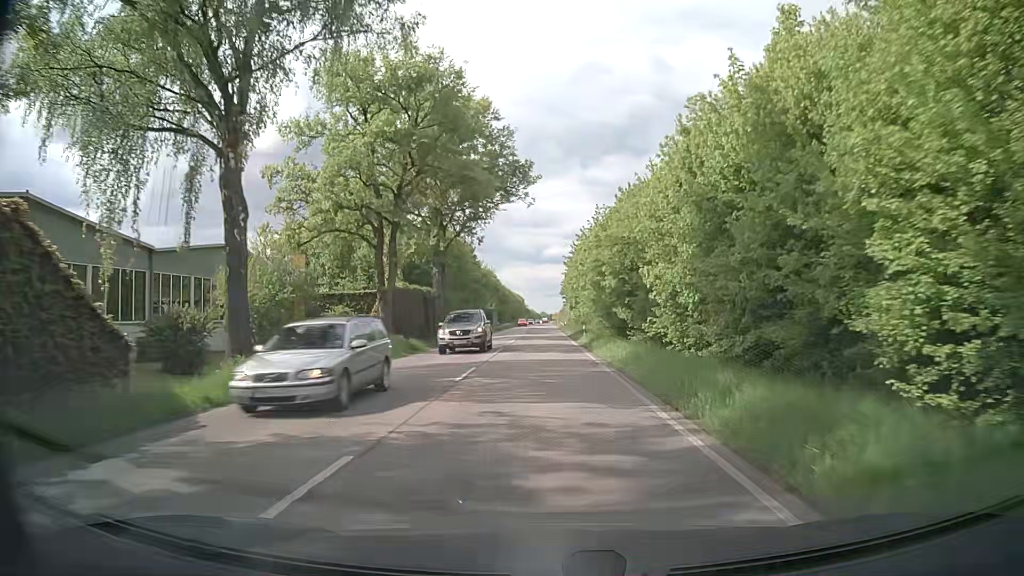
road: secondary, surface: asphalt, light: Day
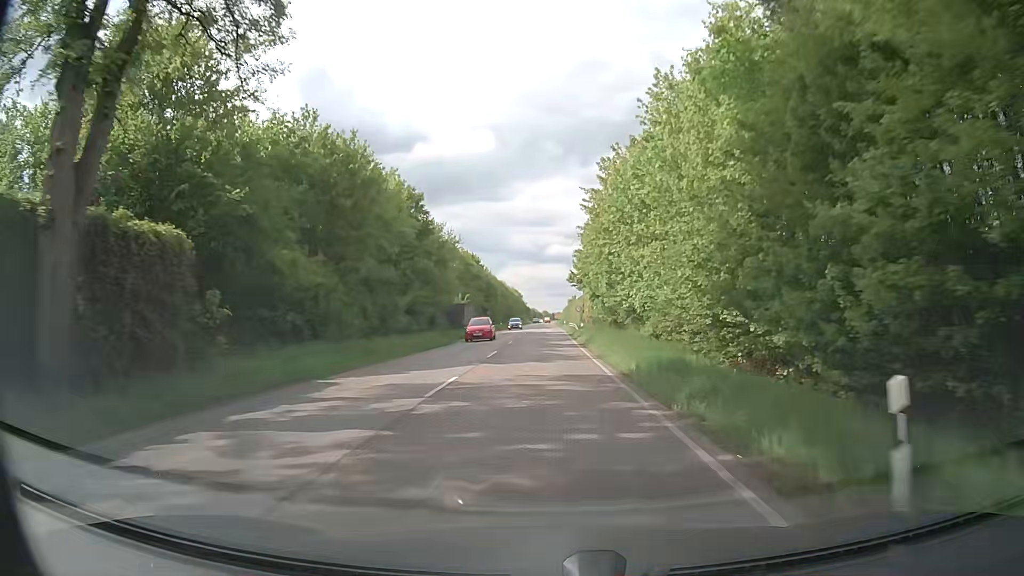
(+0.4, +39.2) m; 0°
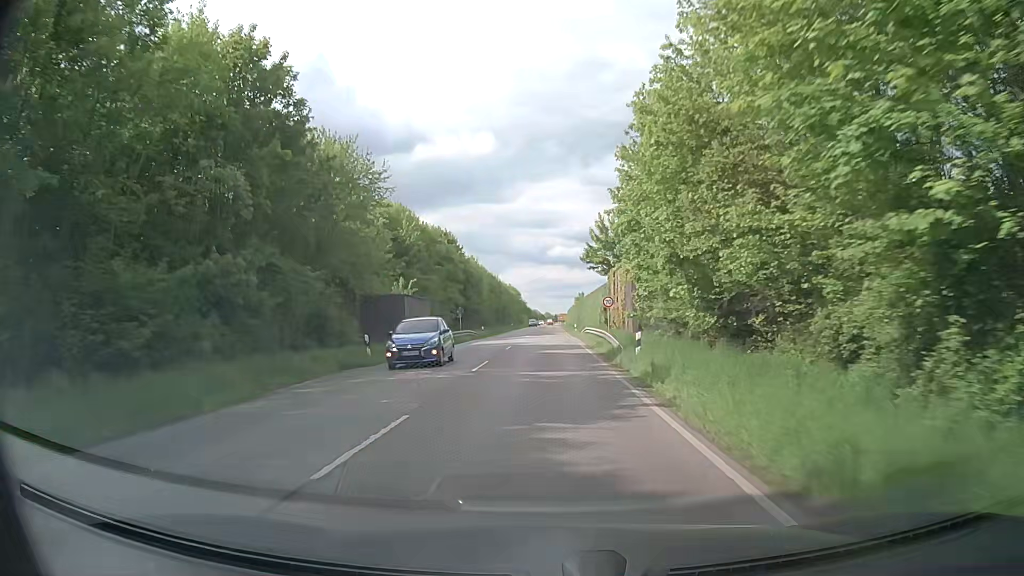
(+0.4, +30.1) m; +1°
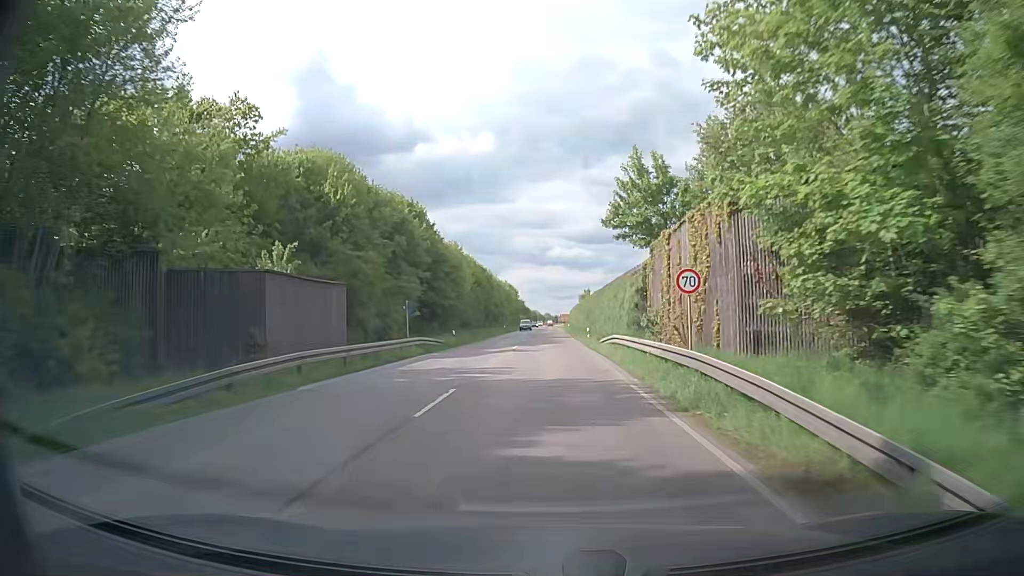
(-0.1, +20.4) m; 0°
(0, +10) (0, +20) (0, +30) (0, +40) (0, +50) (0, +60) (0, +70) (0, +80) (0, +90) (0, +100) m
